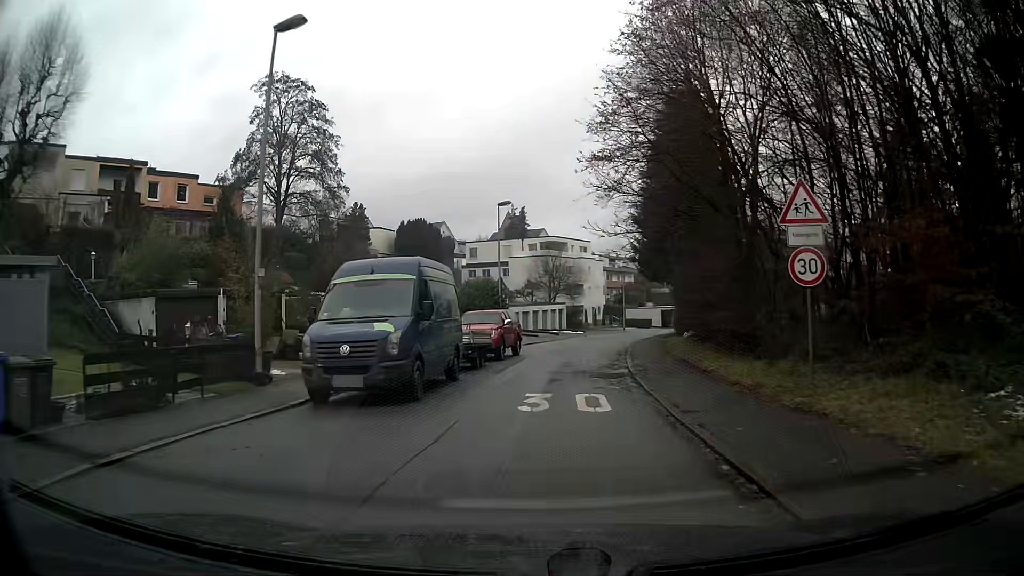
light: Day
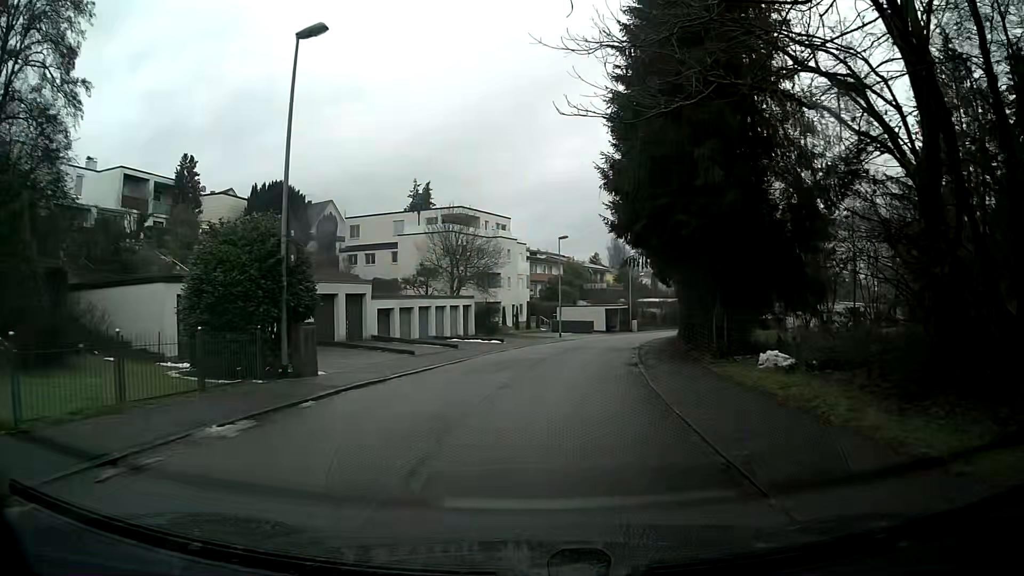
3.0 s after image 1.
(+1.5, +24.8) m; +6°
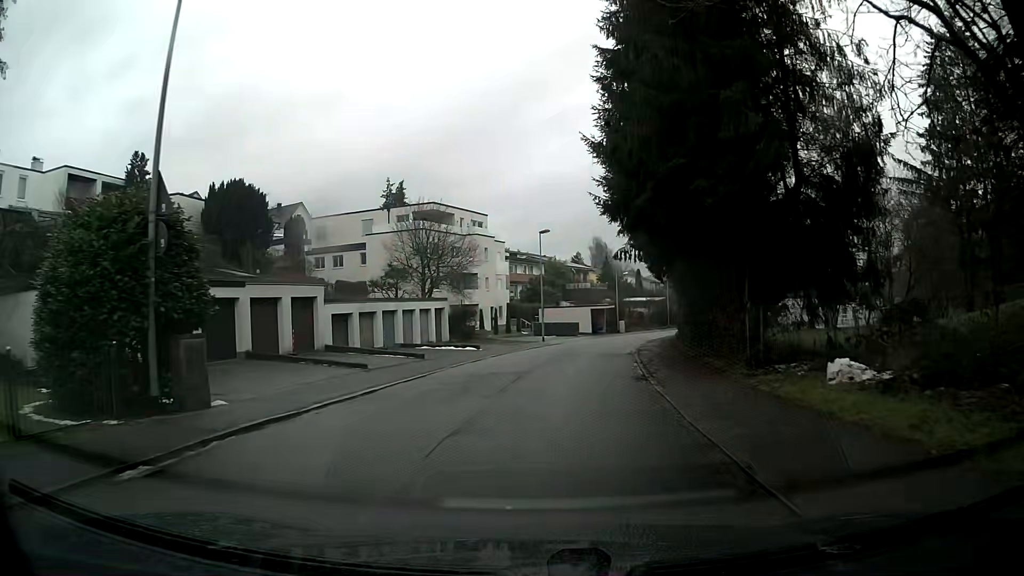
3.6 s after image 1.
(0.0, +4.9) m; +1°
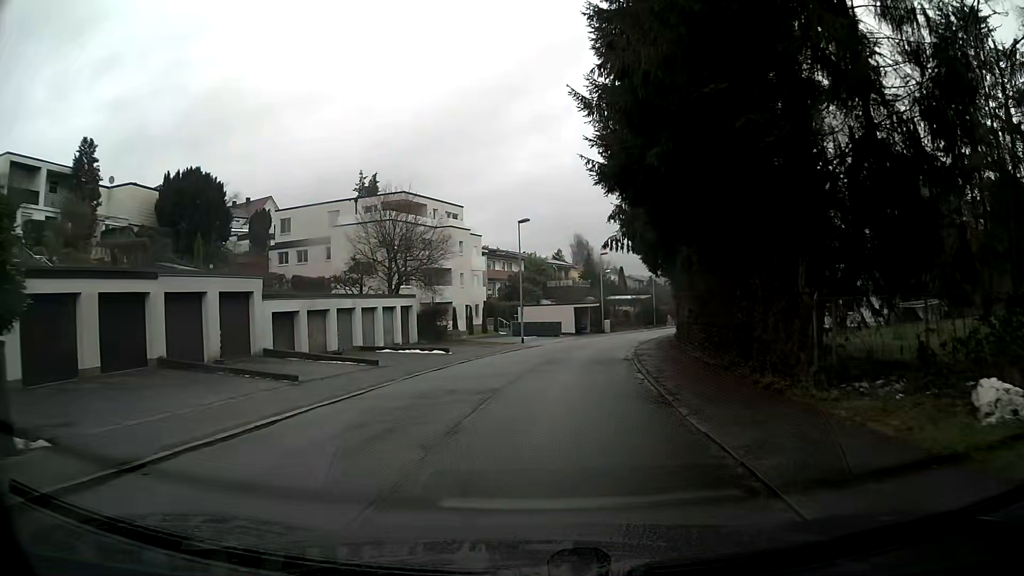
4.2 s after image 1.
(+0.1, +4.9) m; +2°
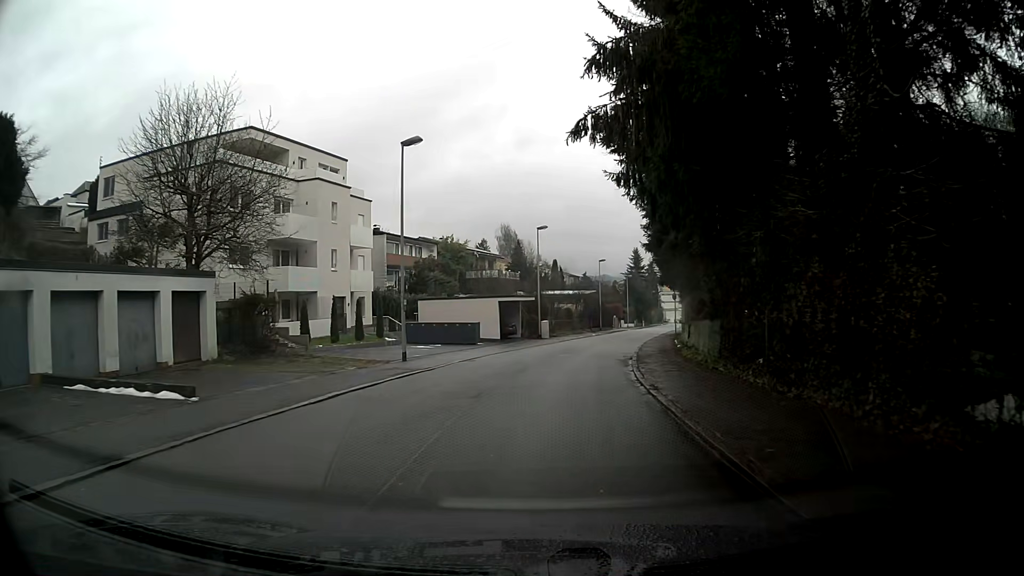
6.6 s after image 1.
(+1.2, +19.6) m; +8°
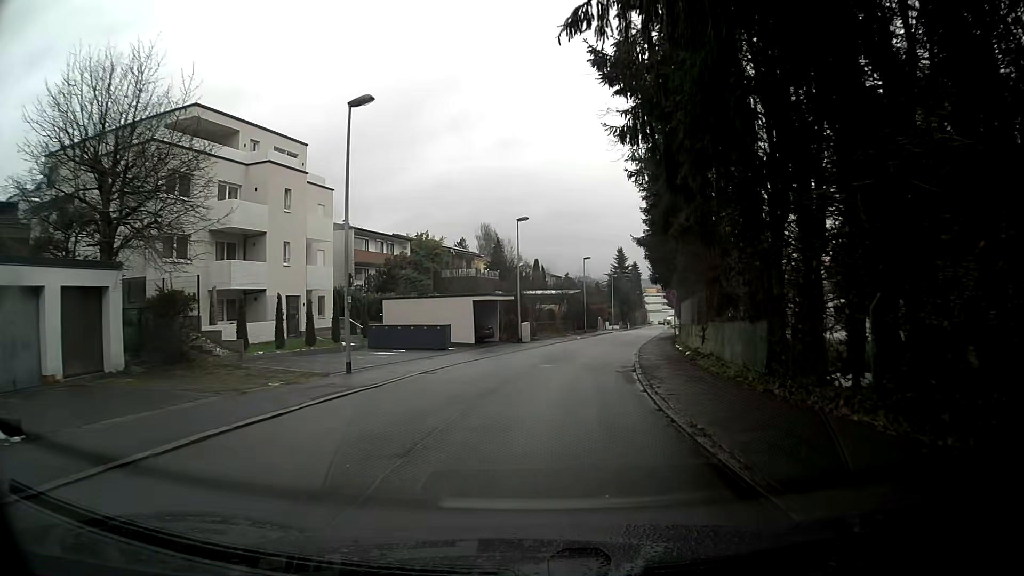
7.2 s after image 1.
(0.0, +5.0) m; +1°
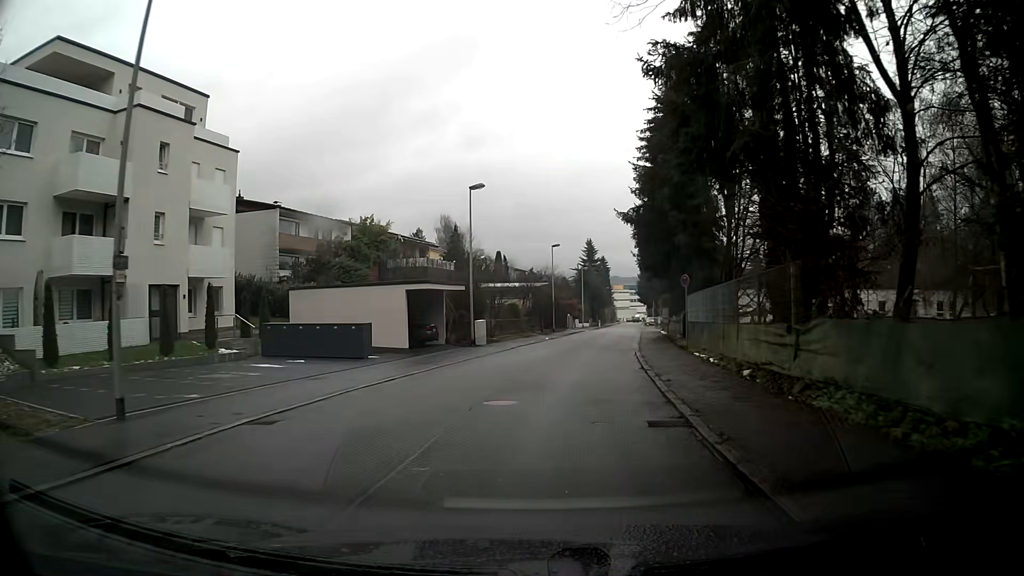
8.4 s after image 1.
(+0.3, +10.0) m; +4°
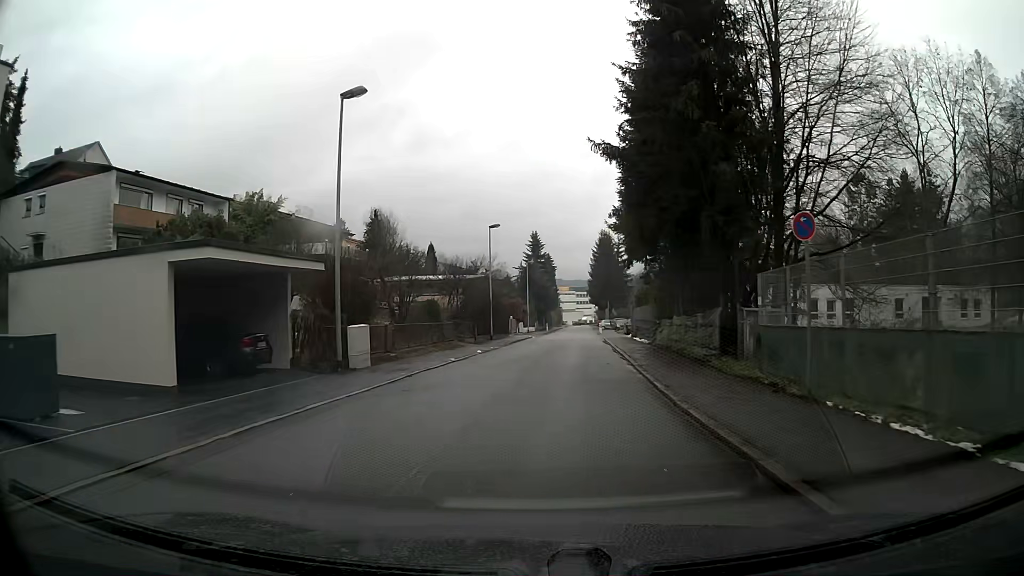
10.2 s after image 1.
(+0.6, +15.1) m; +5°
(0, +10) (+1, +20) (+1, +30) (+2, +40) (+2, +50) (+3, +60) (+3, +70) (+4, +80) (+5, +90) (+5, +100) m
